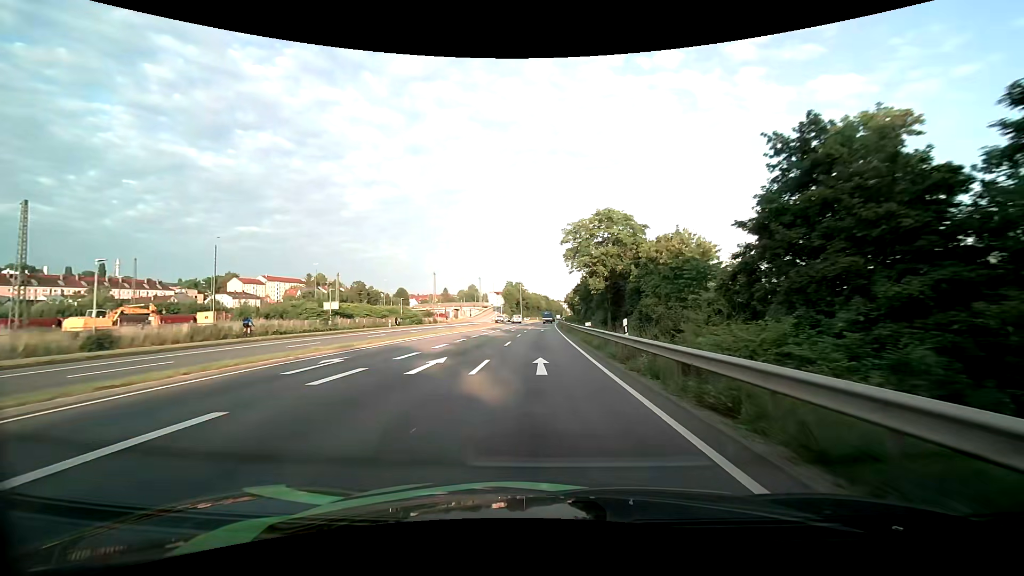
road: primary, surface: asphalt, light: Day
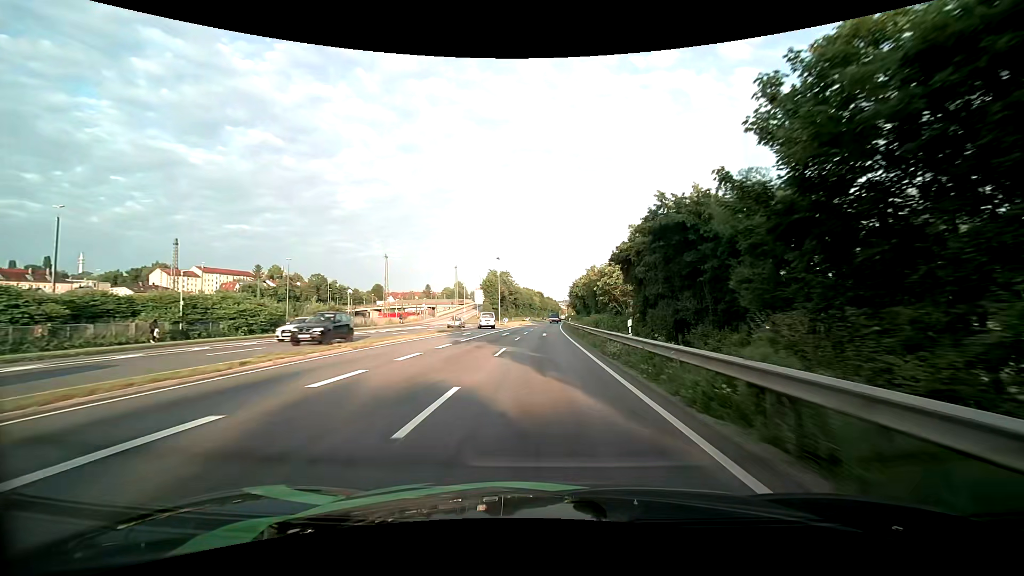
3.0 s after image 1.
(+0.4, +54.3) m; +1°
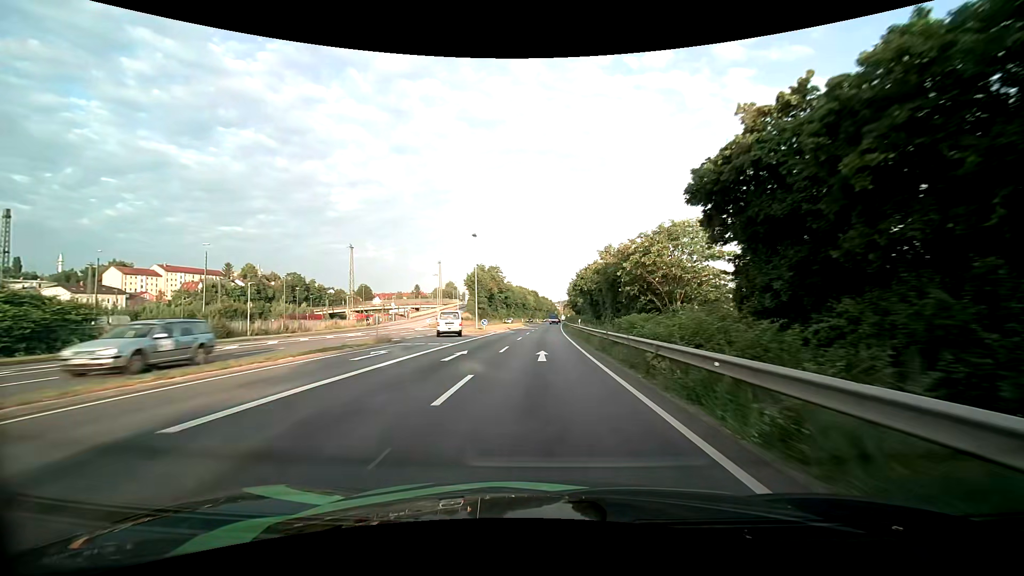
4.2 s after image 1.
(+0.2, +22.1) m; +1°
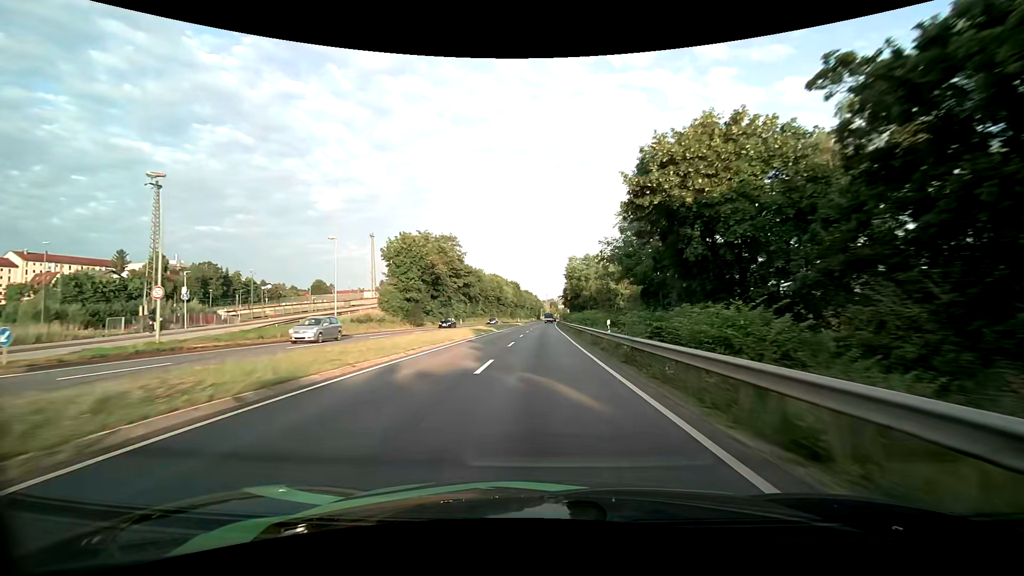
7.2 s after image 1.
(+0.7, +55.8) m; +2°
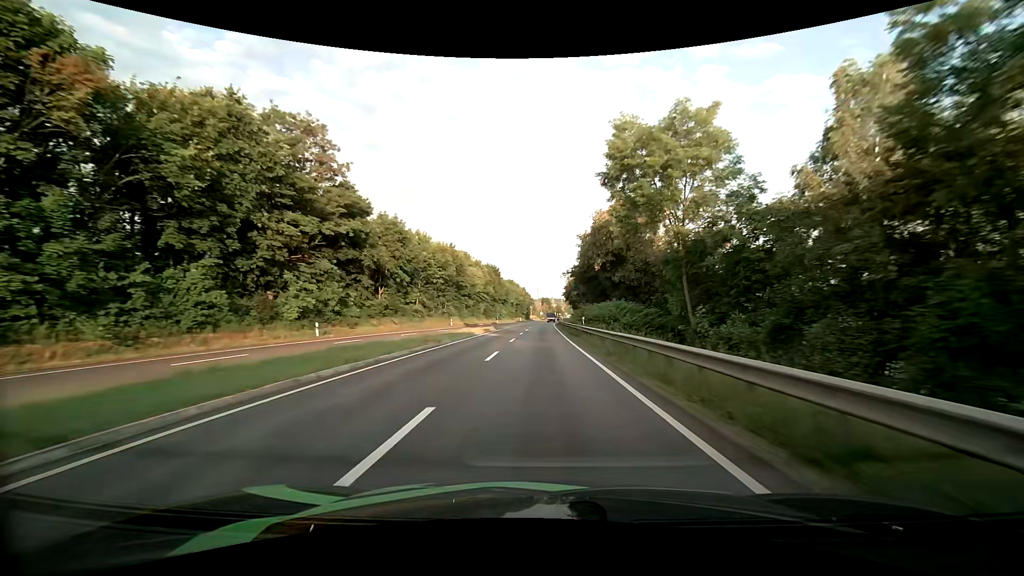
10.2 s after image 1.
(+0.6, +56.8) m; +1°
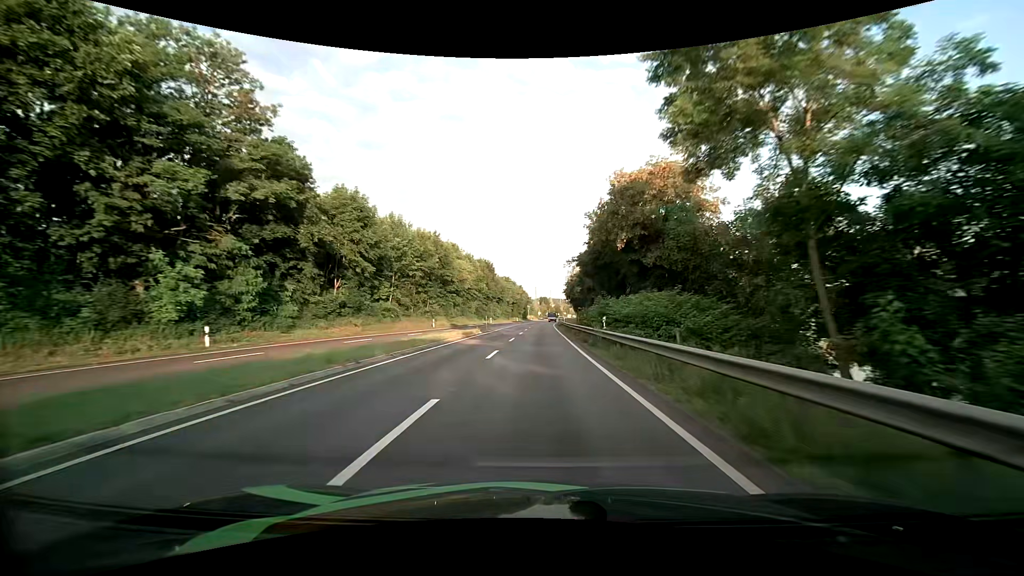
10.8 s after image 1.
(0.0, +11.4) m; 0°
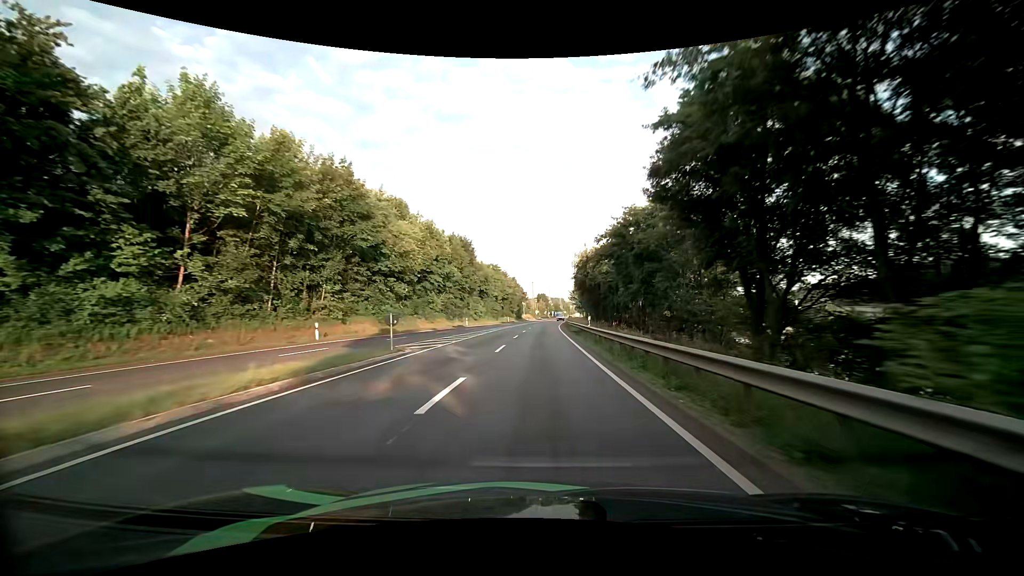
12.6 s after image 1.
(0.0, +33.0) m; 0°
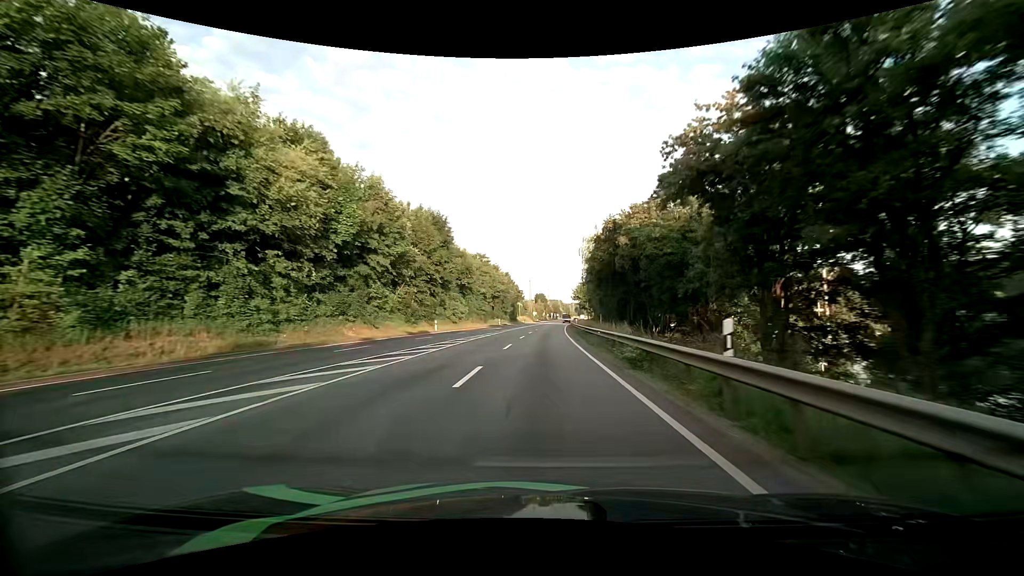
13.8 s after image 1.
(0.0, +21.2) m; 0°
(0, +10) (0, +20) (0, +30) (+1, +40) (+1, +50) (+1, +60) (+2, +70) (+2, +80) (+3, +90) (+4, +100) m
